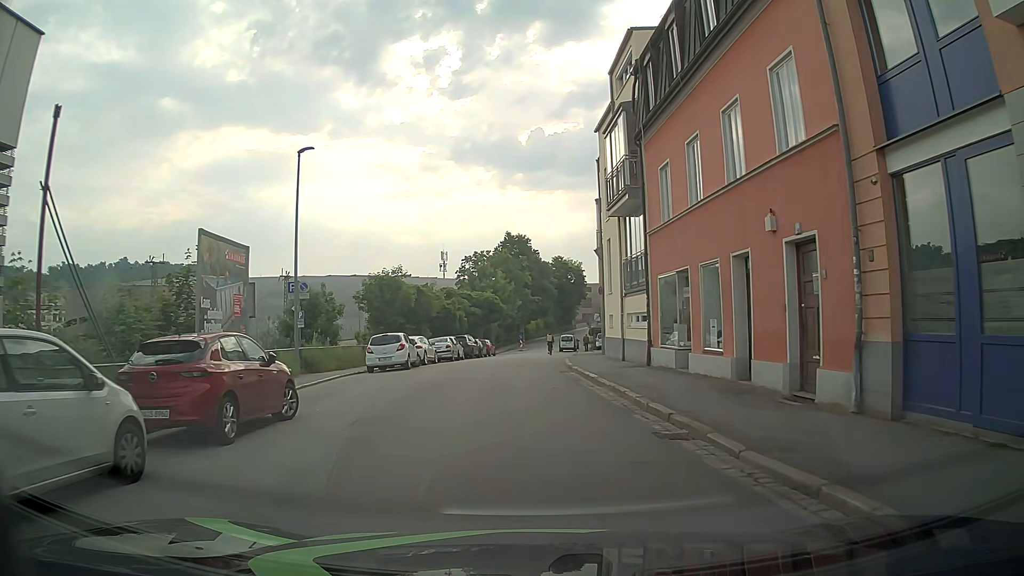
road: residential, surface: asphalt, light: Day
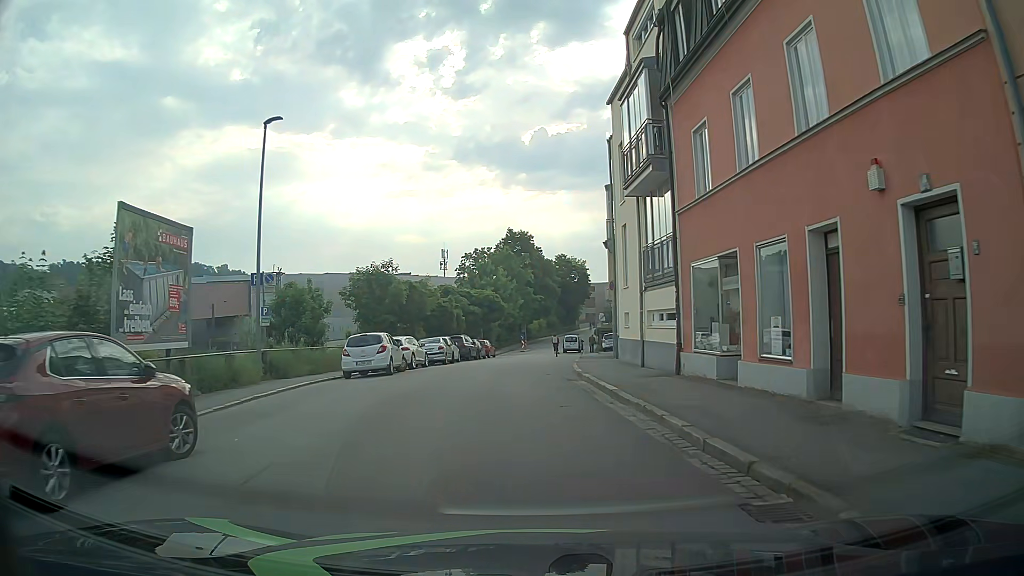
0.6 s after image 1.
(+0.1, +3.8) m; +1°
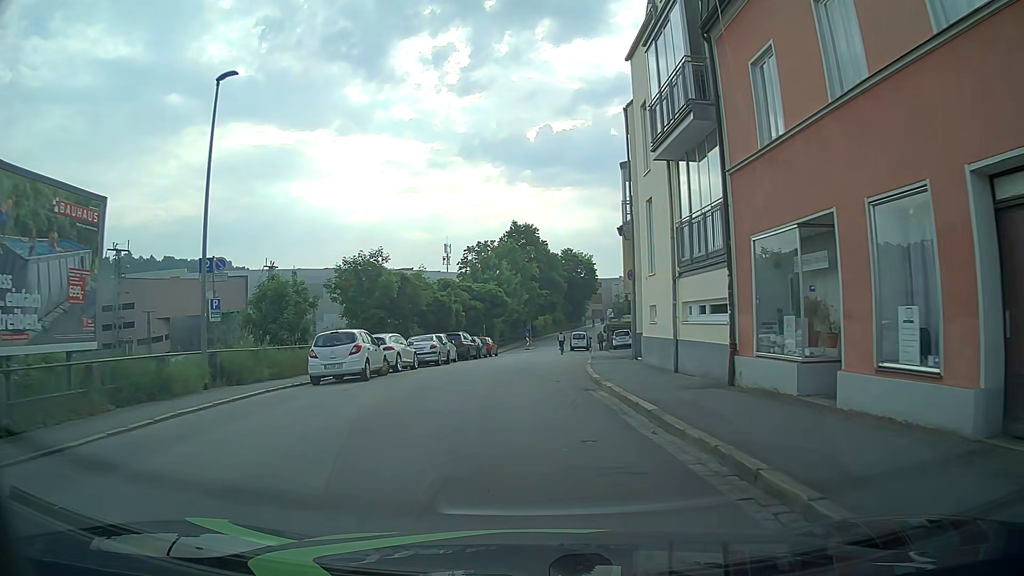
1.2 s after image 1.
(0.0, +4.0) m; 0°
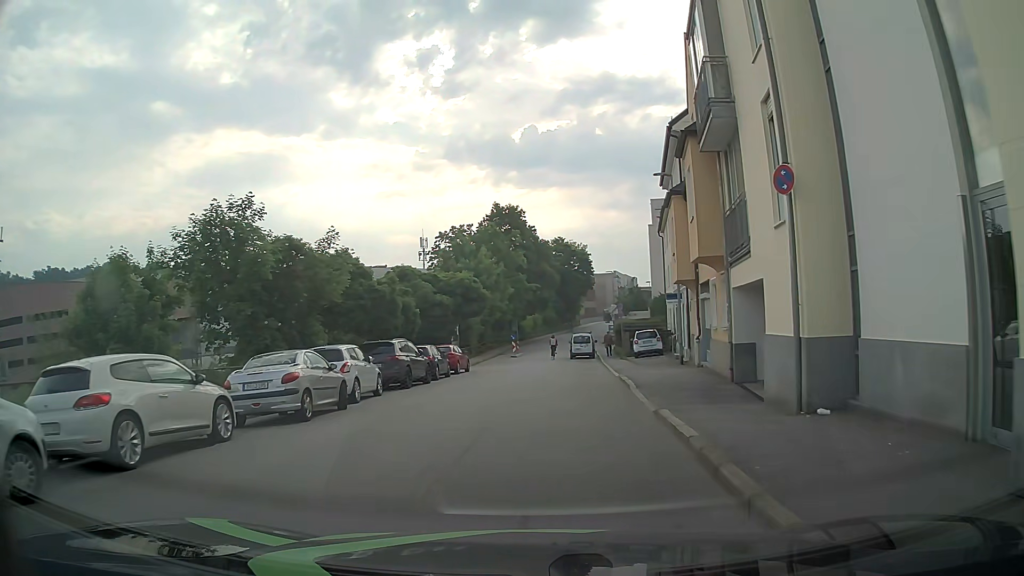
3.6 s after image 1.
(0.0, +16.1) m; +2°
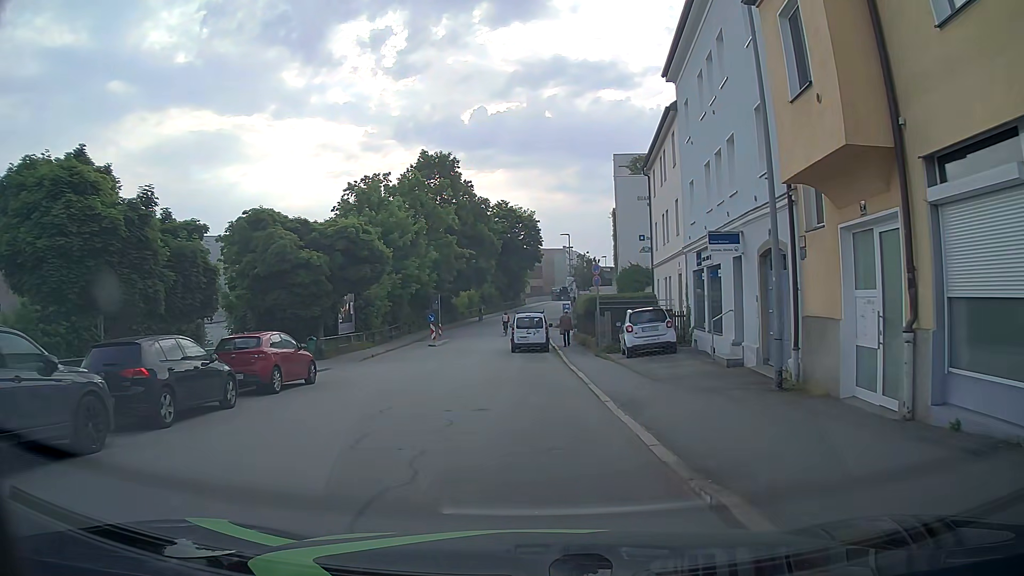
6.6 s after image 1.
(+1.0, +16.9) m; +4°
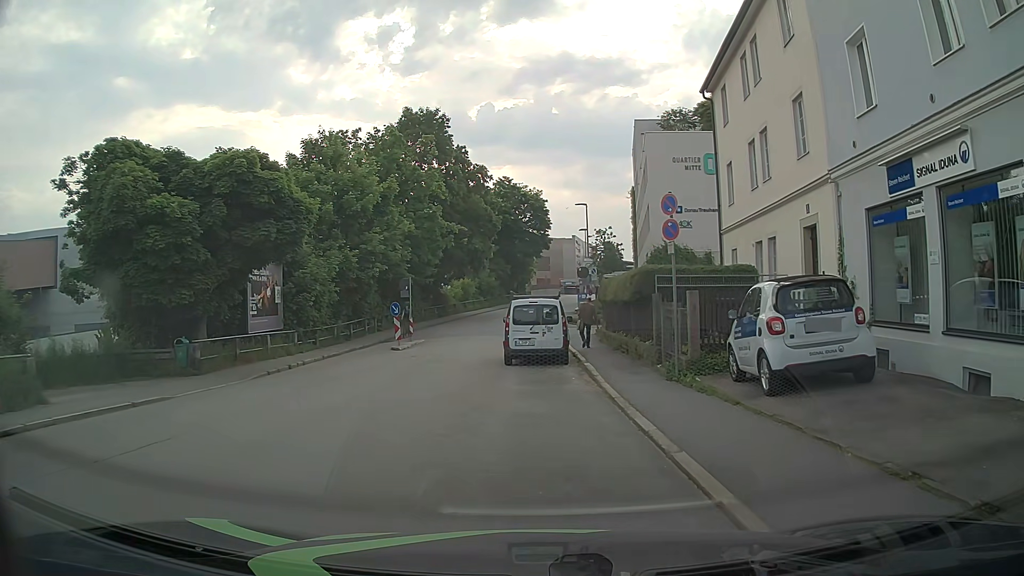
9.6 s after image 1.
(+0.3, +12.5) m; +1°
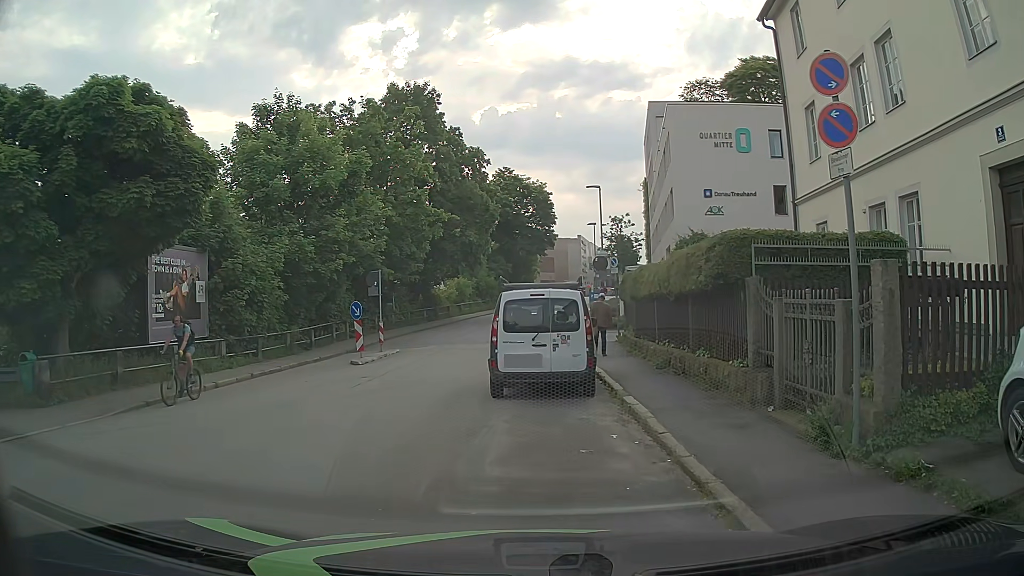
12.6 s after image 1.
(0.0, +6.9) m; +2°
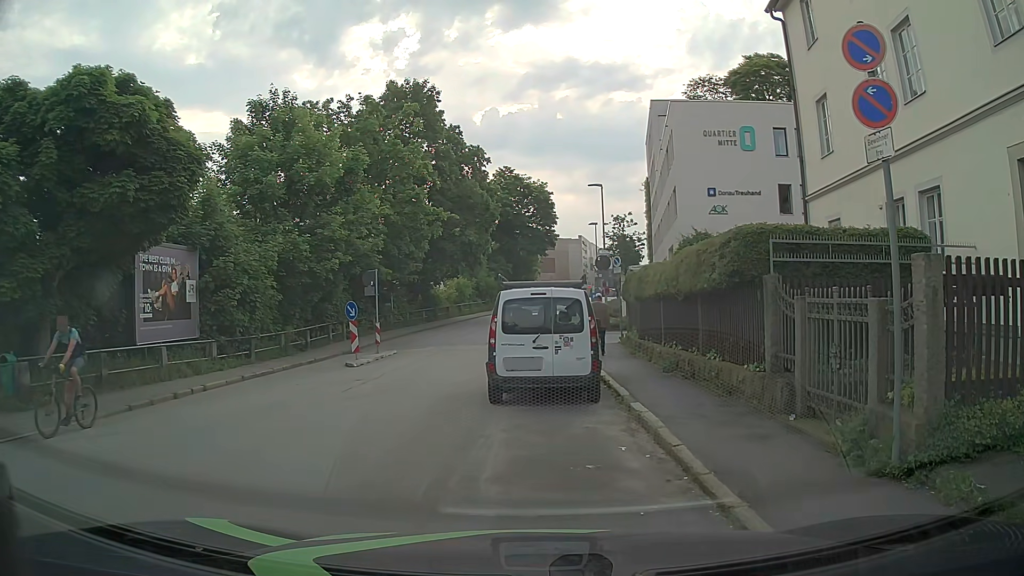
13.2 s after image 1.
(0.0, +0.7) m; 0°
